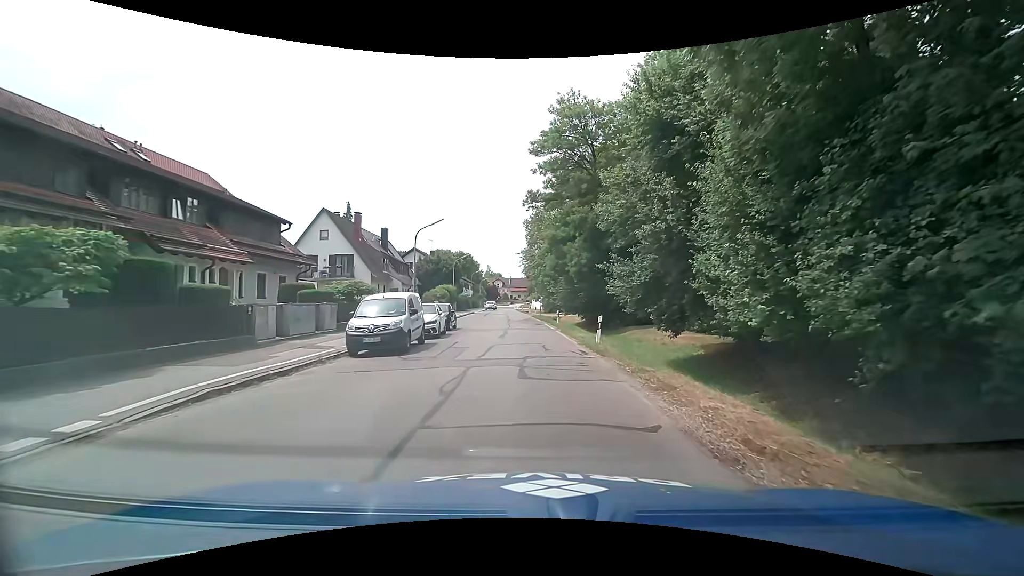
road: tertiary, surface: asphalt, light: Day
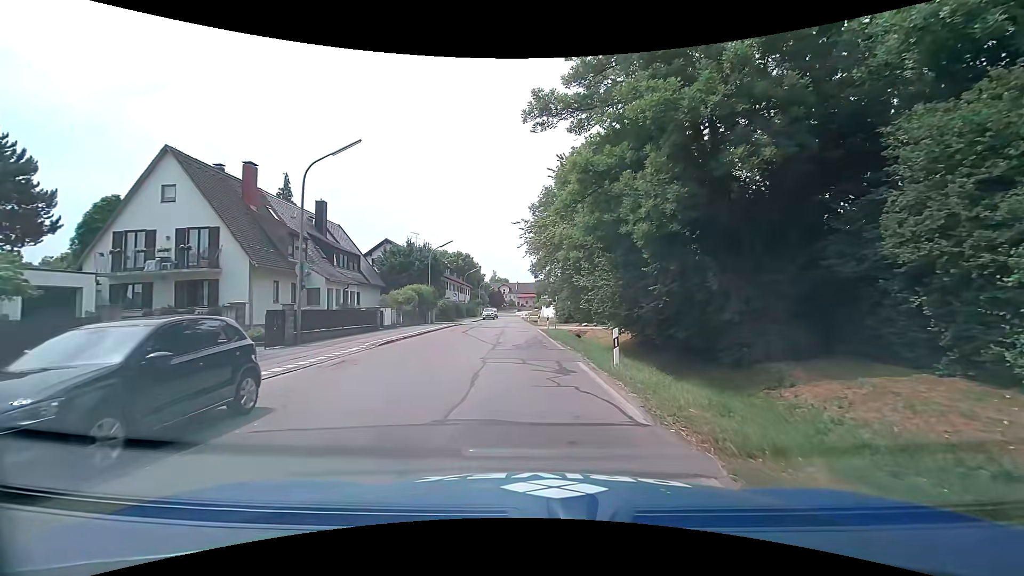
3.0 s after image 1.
(-0.5, +21.4) m; -2°
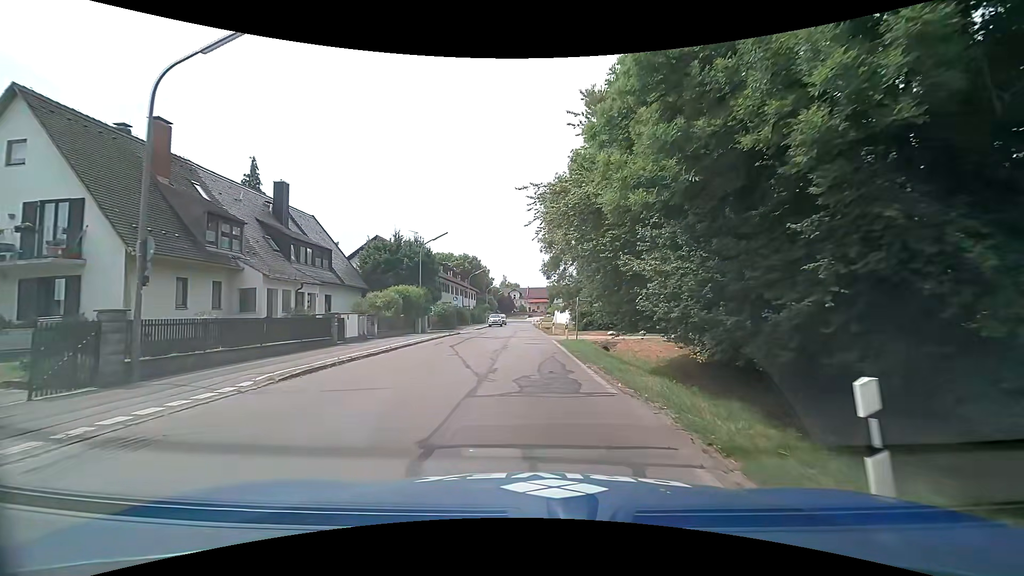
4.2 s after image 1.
(0.0, +8.8) m; -1°
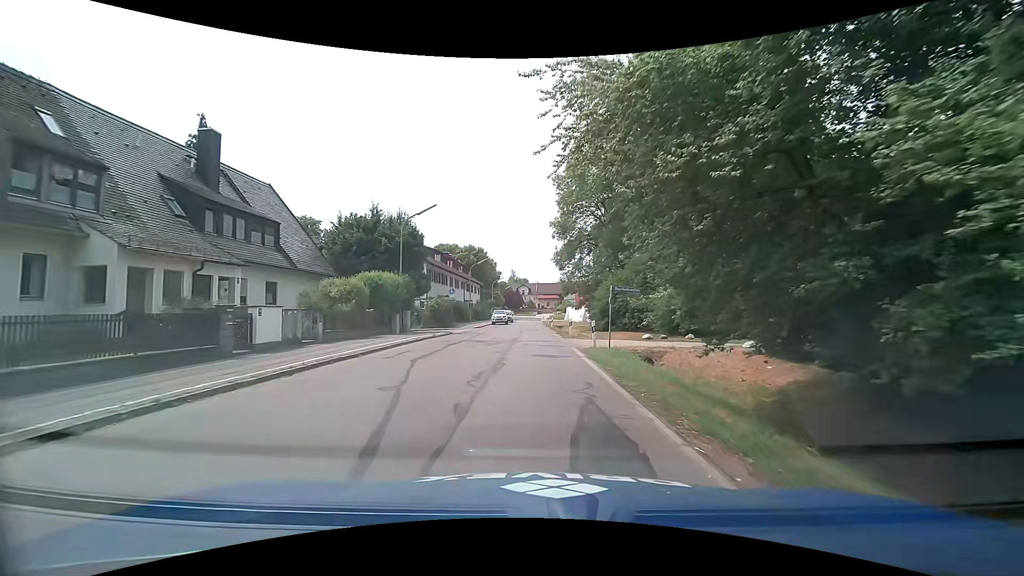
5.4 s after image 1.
(-0.2, +8.9) m; -1°
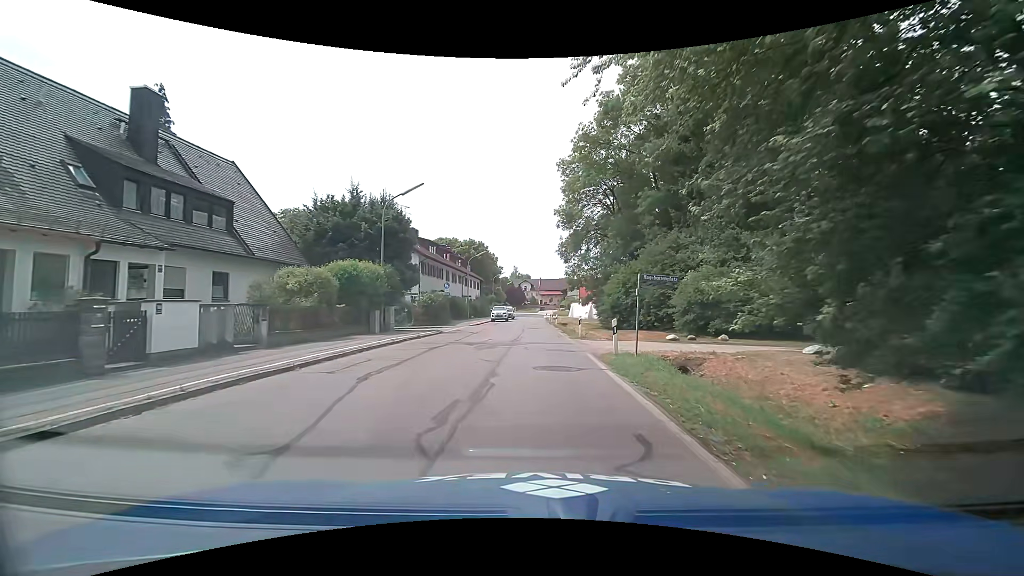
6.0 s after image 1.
(-0.1, +4.5) m; -1°
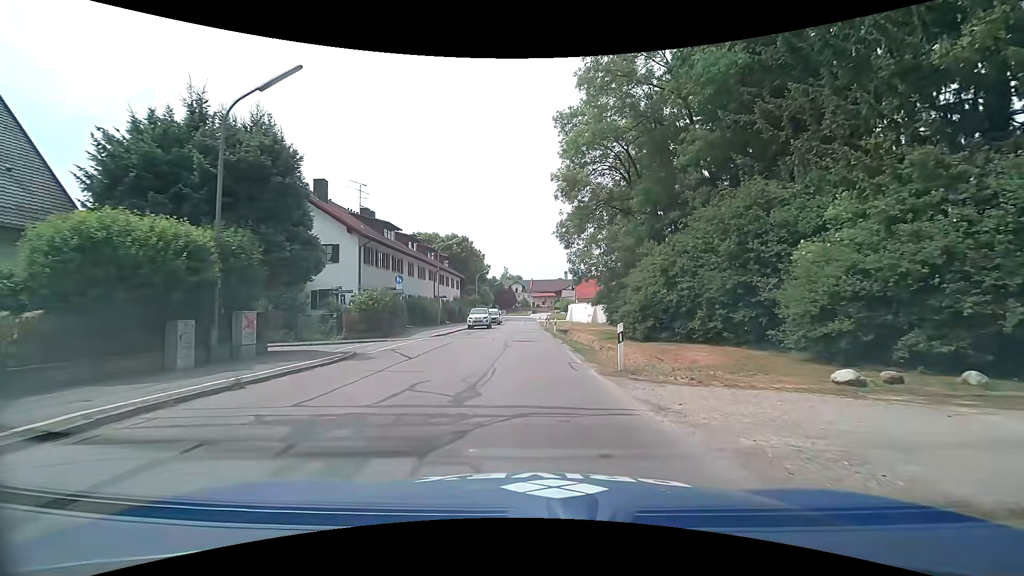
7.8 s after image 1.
(+0.2, +13.8) m; +2°
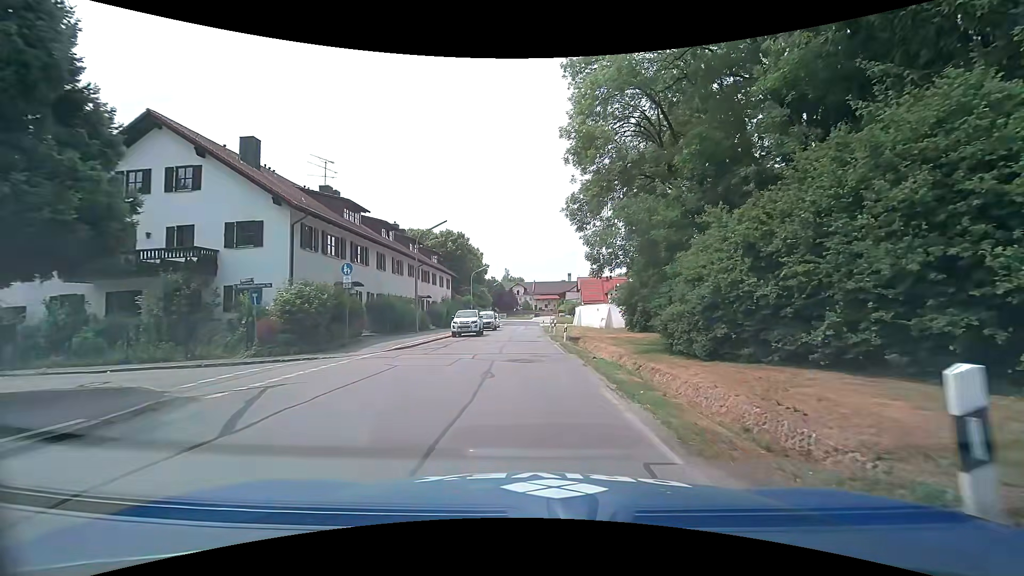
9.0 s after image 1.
(-0.1, +9.3) m; 0°
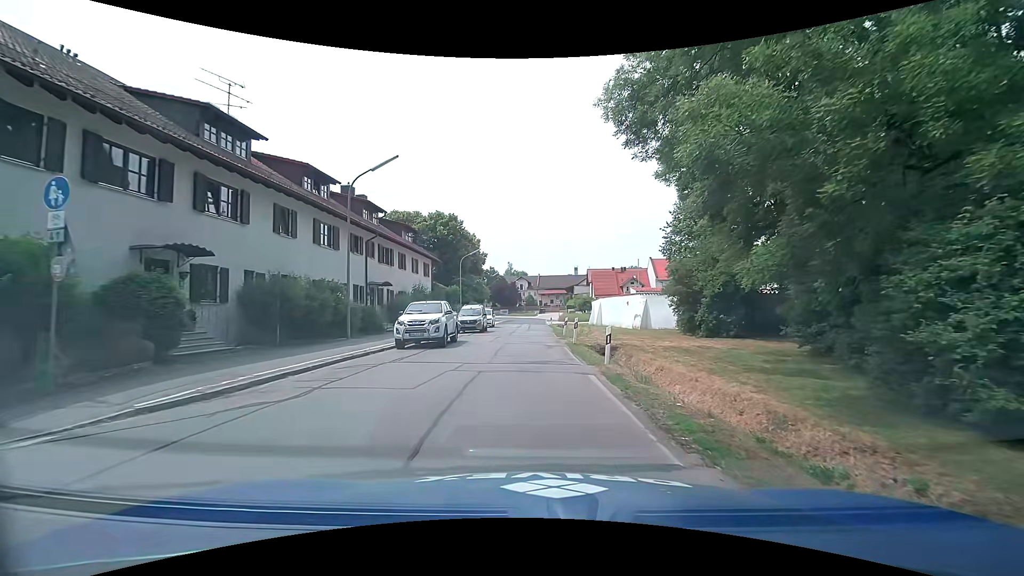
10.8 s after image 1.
(-0.1, +14.3) m; -1°
(0, +10) (0, +20) (0, +30) (0, +40) (0, +50) (0, +60) (0, +70) (0, +80) (0, +90) (-1, +100) m
